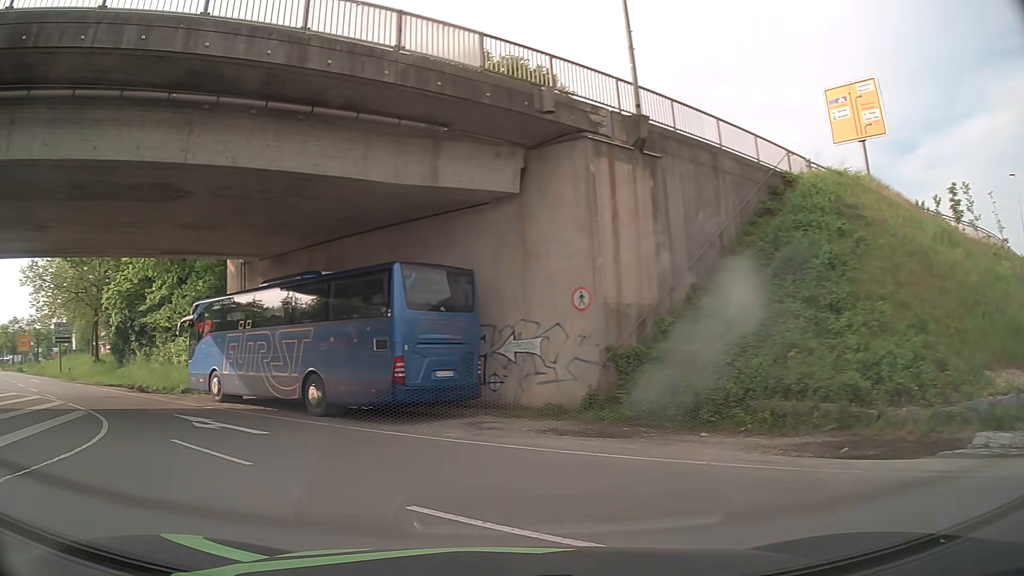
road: primary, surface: asphalt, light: Day
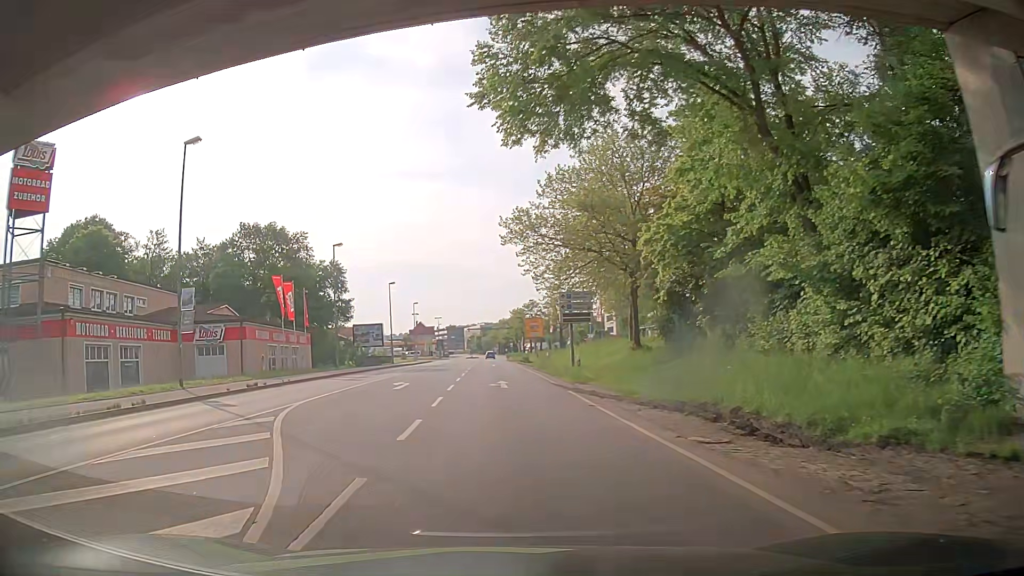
(-11.1, +17.4) m; -50°
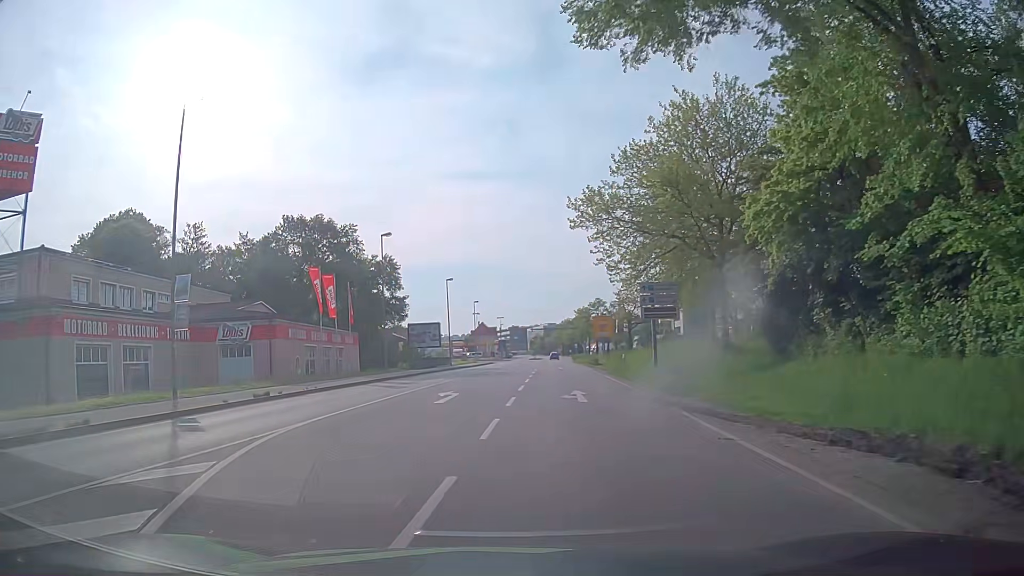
(-0.2, +5.8) m; -4°
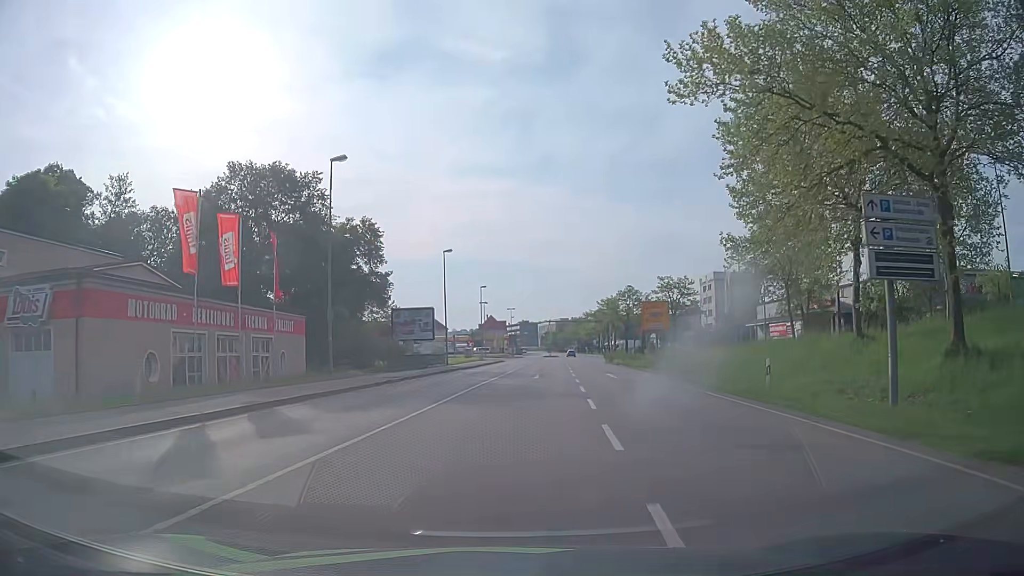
(-0.8, +19.8) m; -2°
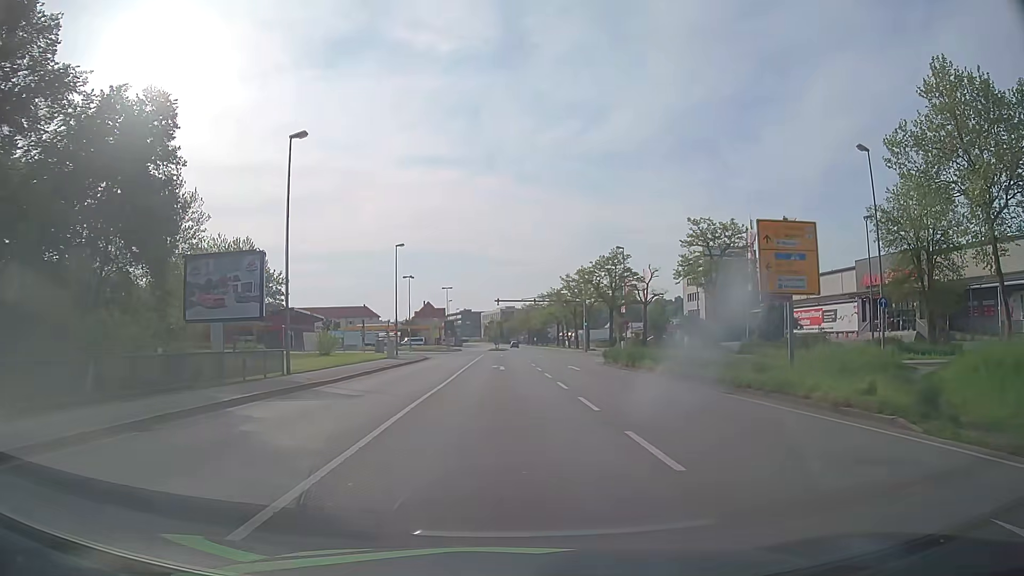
(+1.7, +31.8) m; +5°
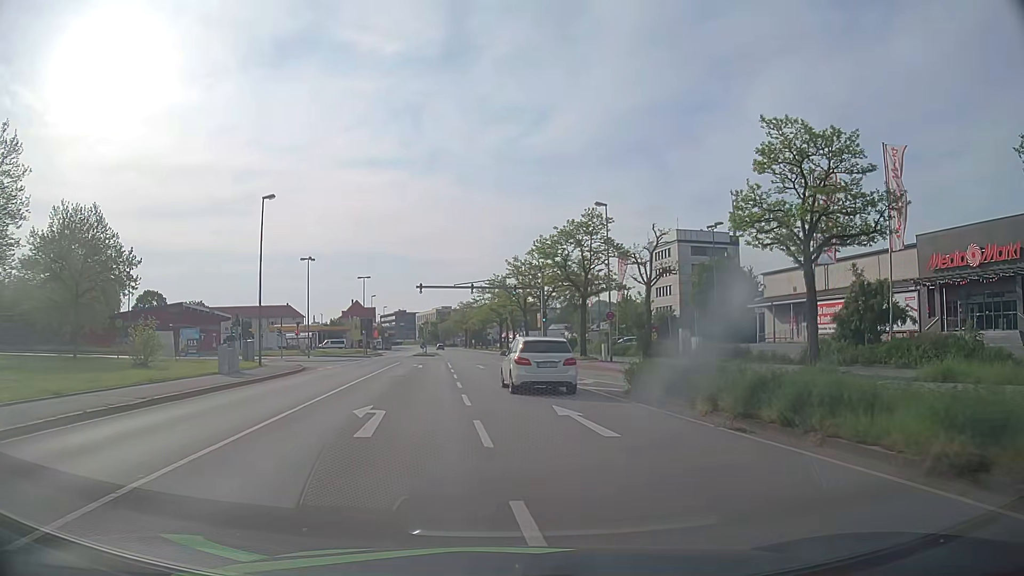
(+1.1, +22.0) m; +5°
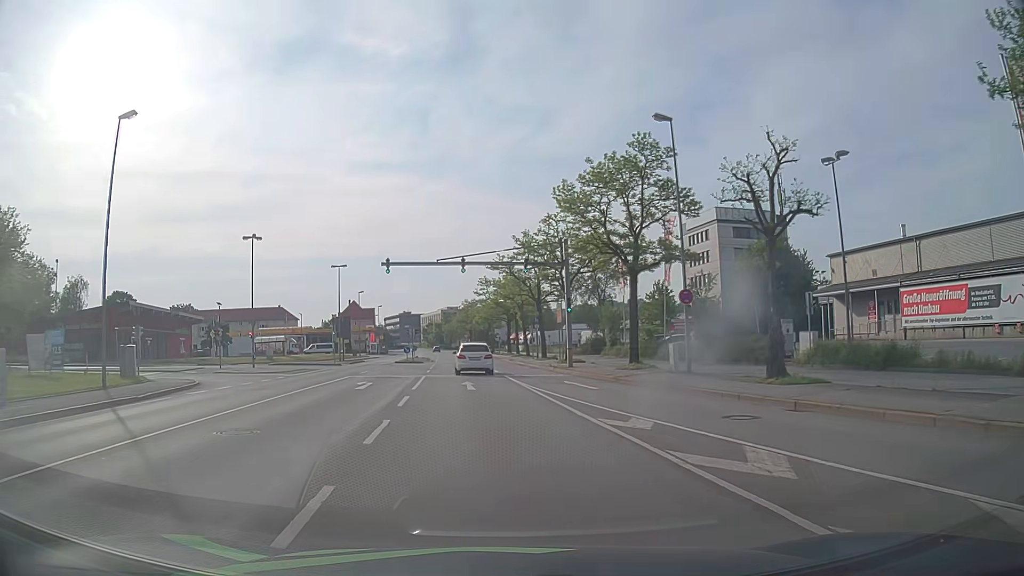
(+0.3, +17.6) m; 0°
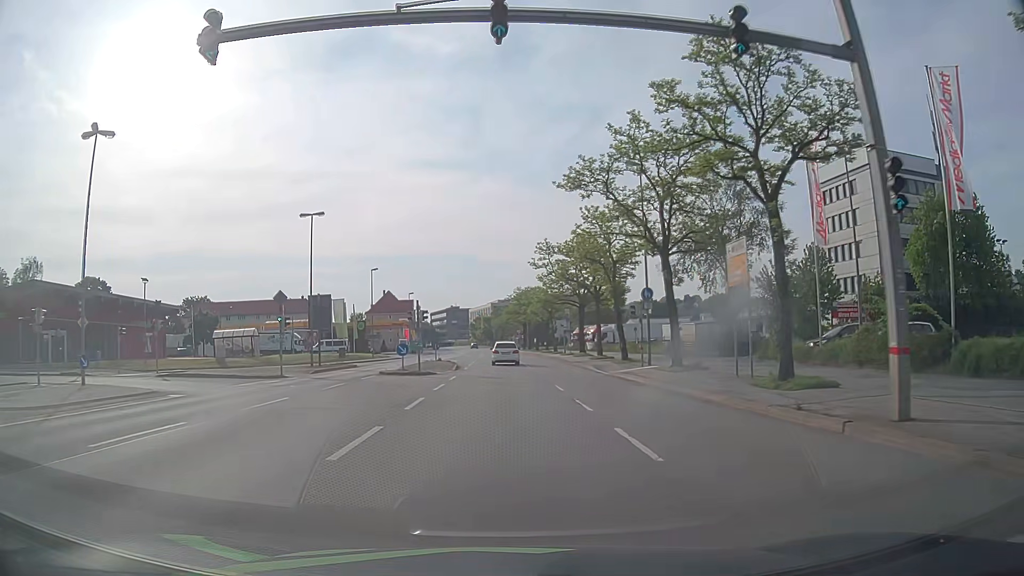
(-1.6, +28.8) m; -5°
(0, +10) (0, +20) (0, +30) (0, +40) (-1, +50) (-1, +60) (-1, +70) (-1, +80) (-2, +90) (-2, +100) m
